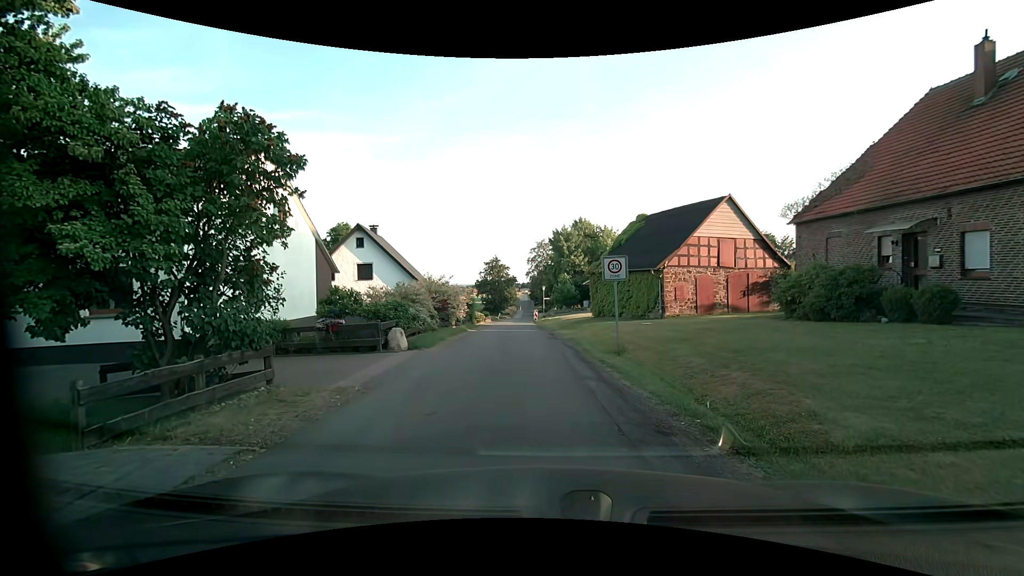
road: secondary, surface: asphalt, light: Day
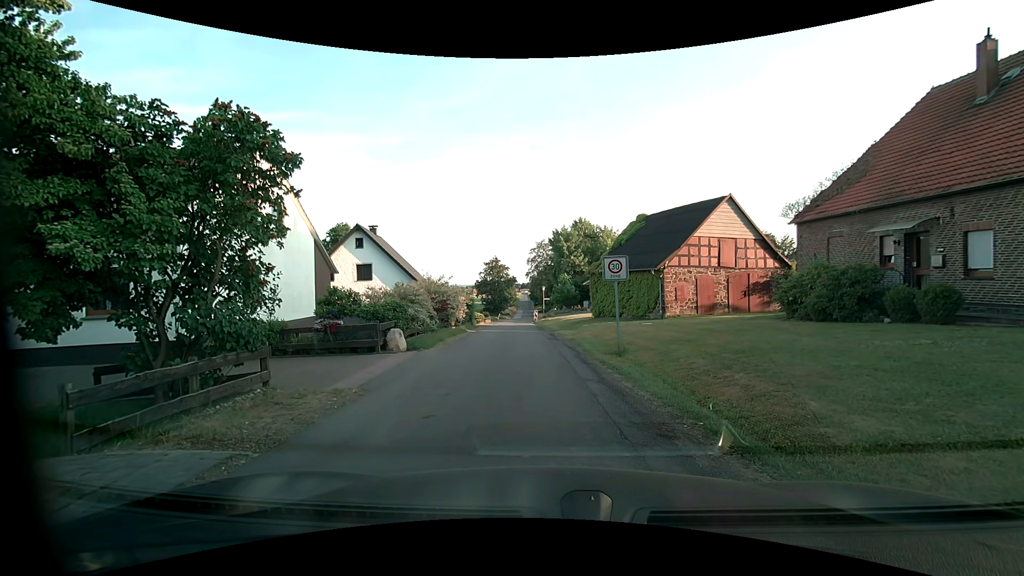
(0.0, +0.2) m; 0°
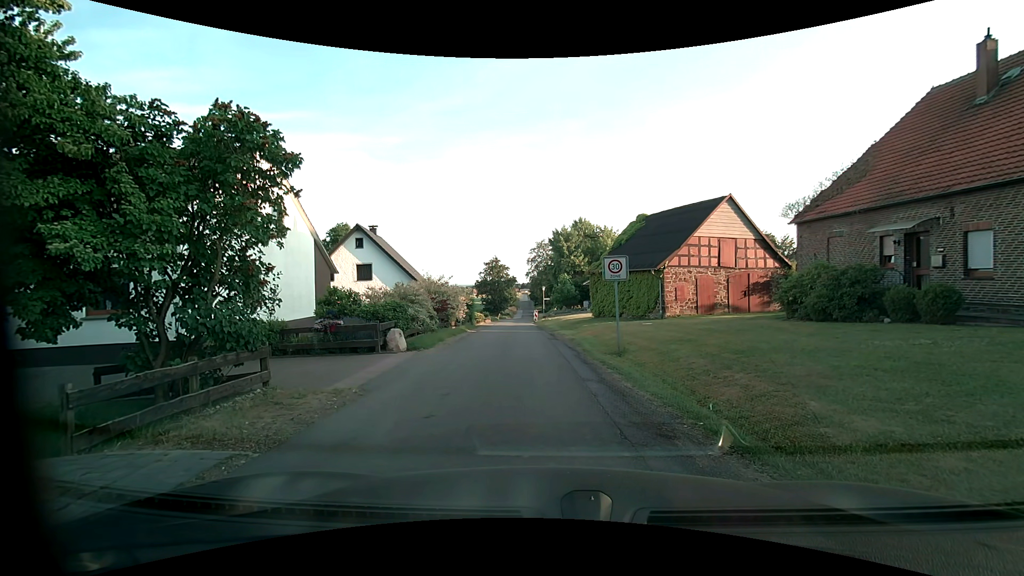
(0.0, 0.0) m; 0°
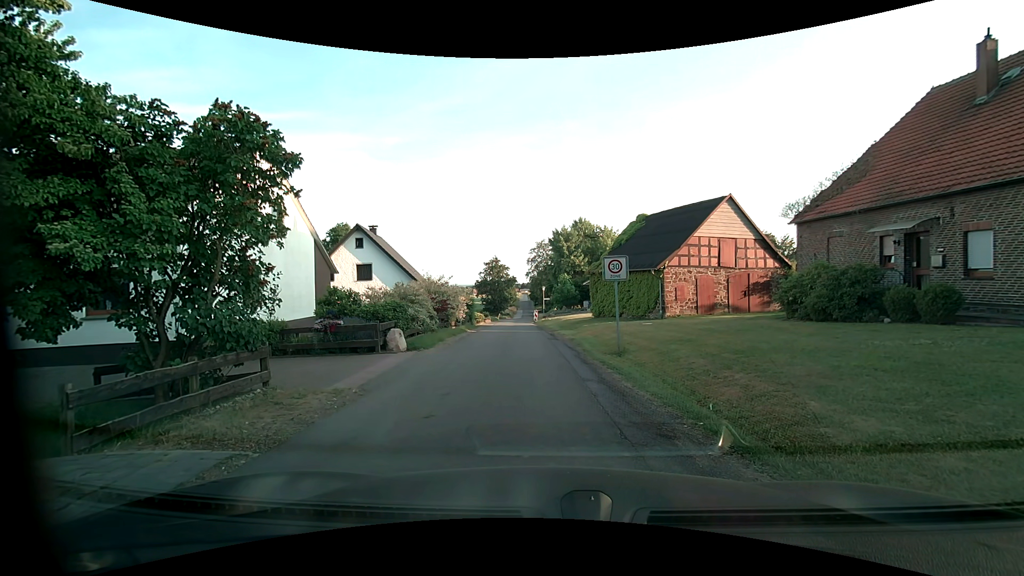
(0.0, 0.0) m; 0°
